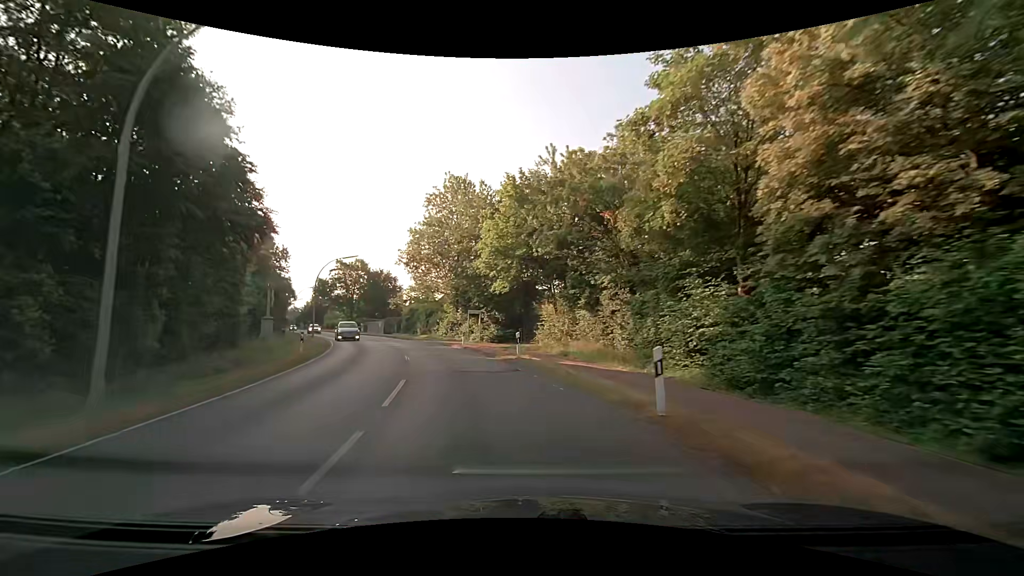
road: secondary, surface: asphalt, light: Day
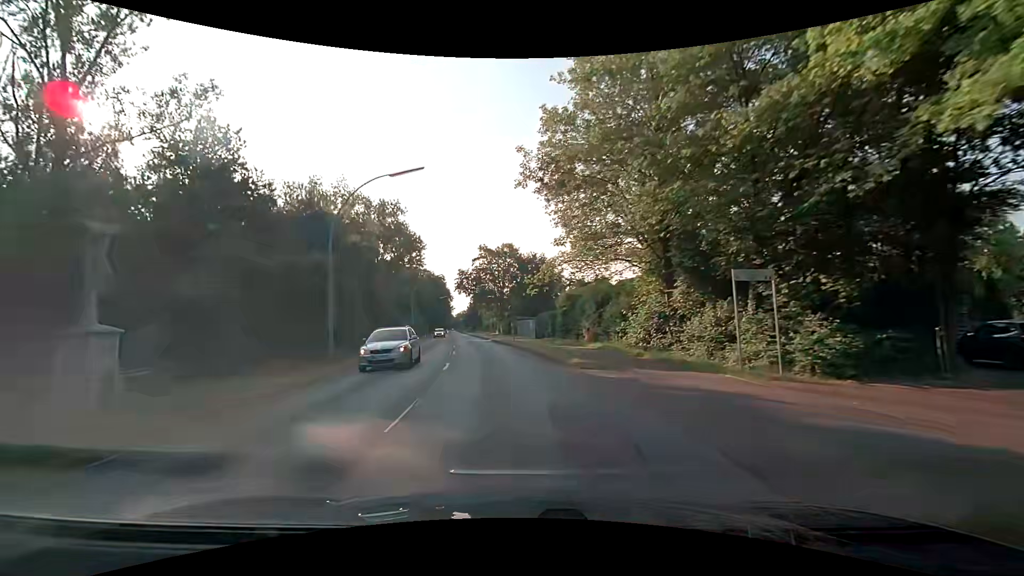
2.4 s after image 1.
(-5.5, +30.1) m; -19°
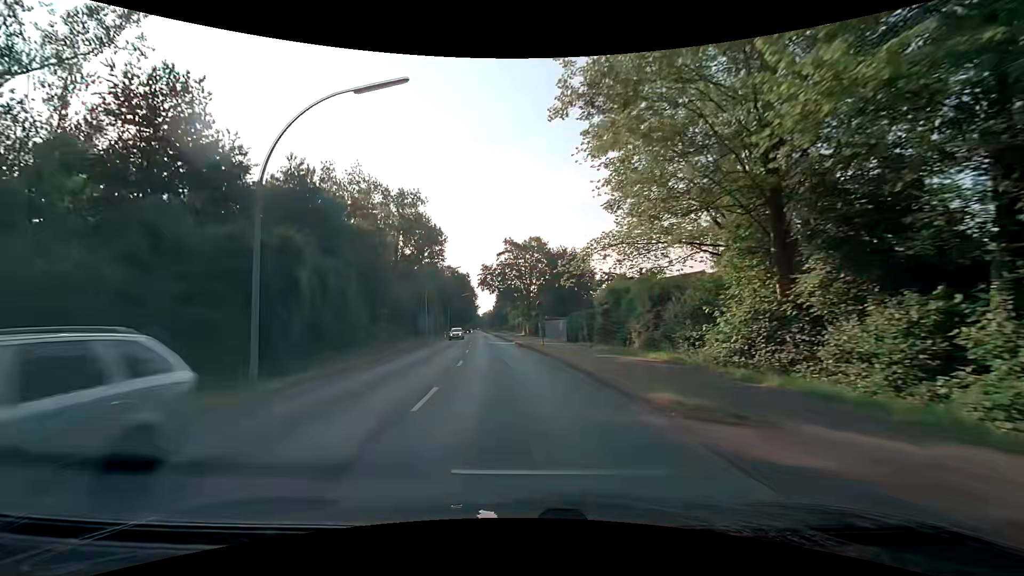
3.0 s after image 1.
(-0.2, +7.6) m; -4°
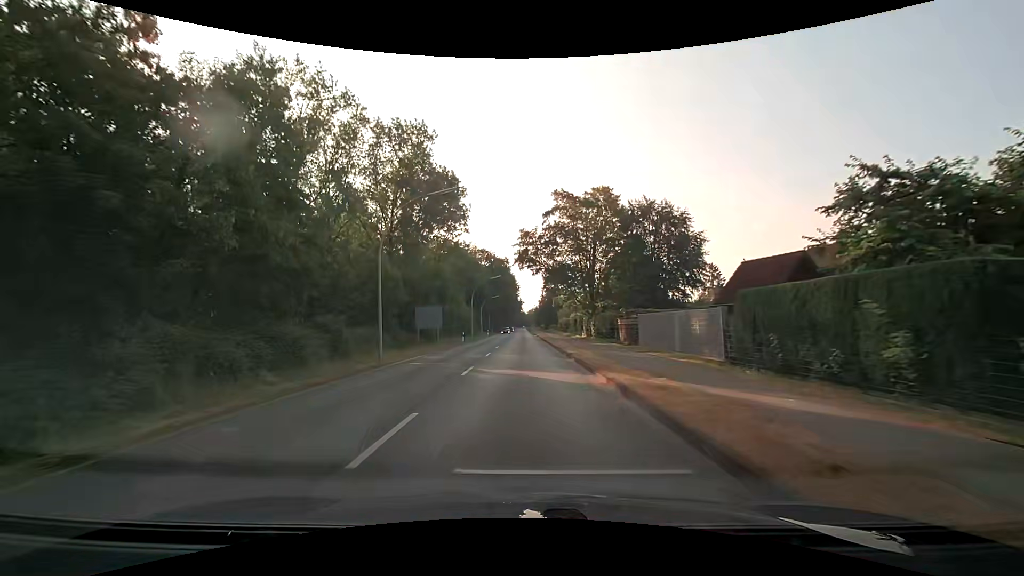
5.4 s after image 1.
(-1.4, +30.6) m; -5°
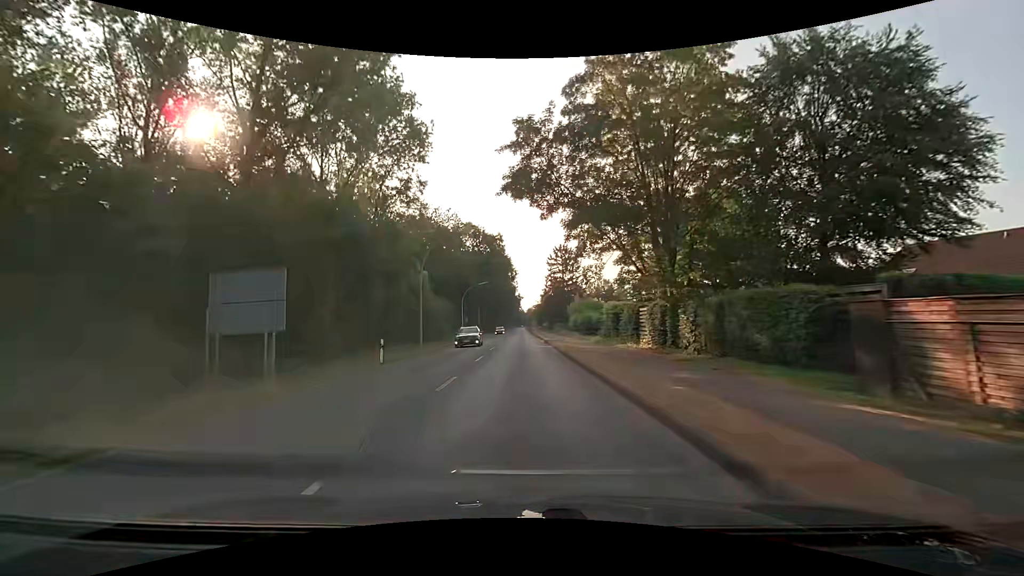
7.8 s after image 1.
(-0.1, +30.7) m; 0°
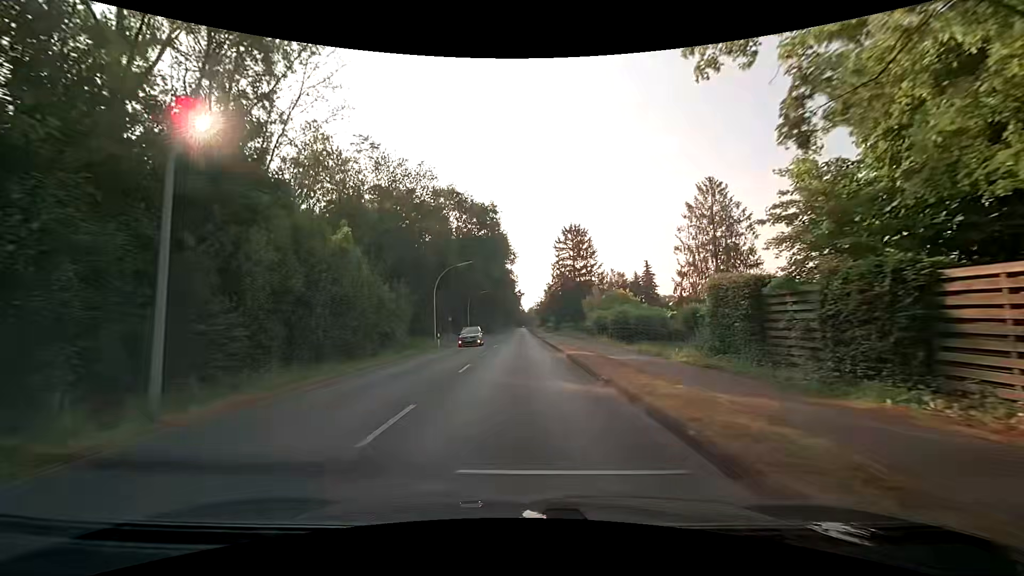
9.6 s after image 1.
(+0.1, +23.0) m; 0°
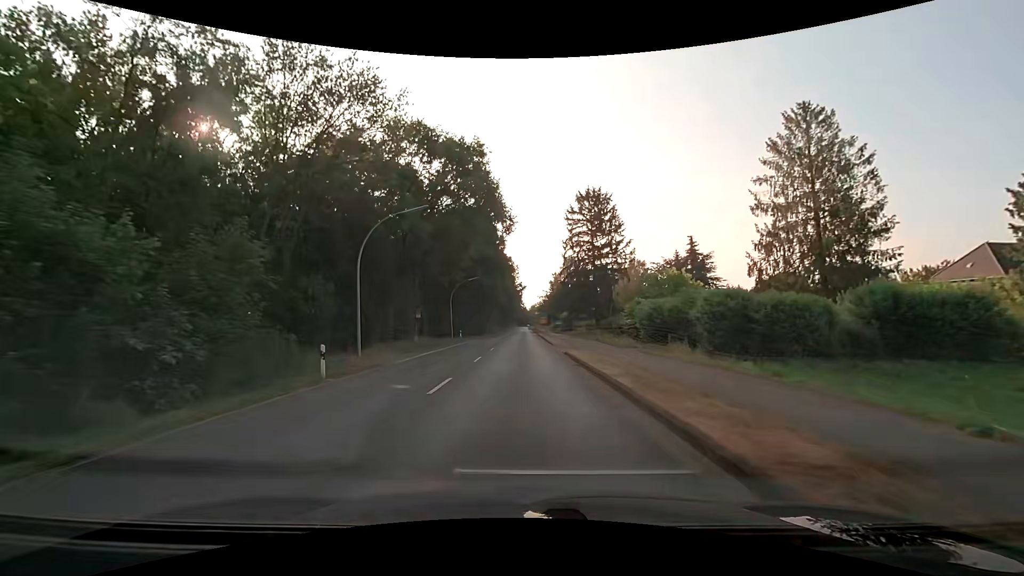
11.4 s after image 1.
(-0.1, +23.0) m; 0°
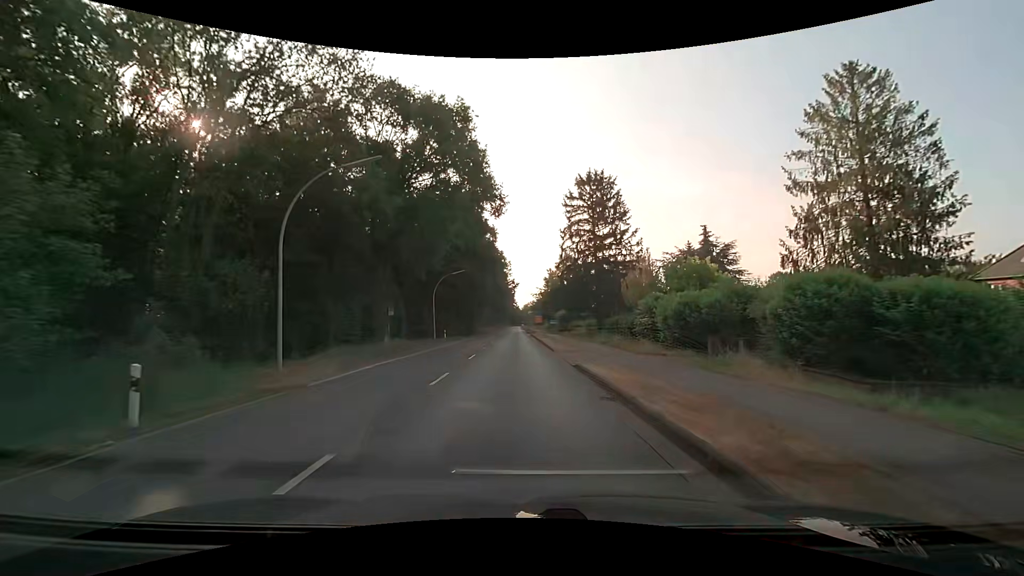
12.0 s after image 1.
(0.0, +7.7) m; +1°
(0, +10) (0, +20) (0, +30) (0, +40) (0, +50) (0, +60) (0, +70) (-1, +80) (-1, +90) (-1, +100) m
